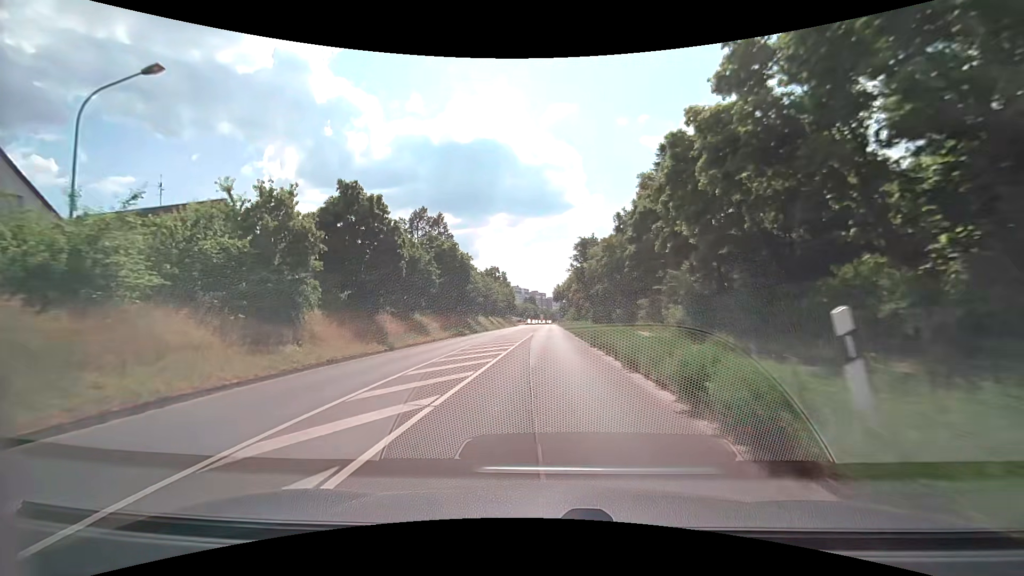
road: secondary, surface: asphalt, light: Day
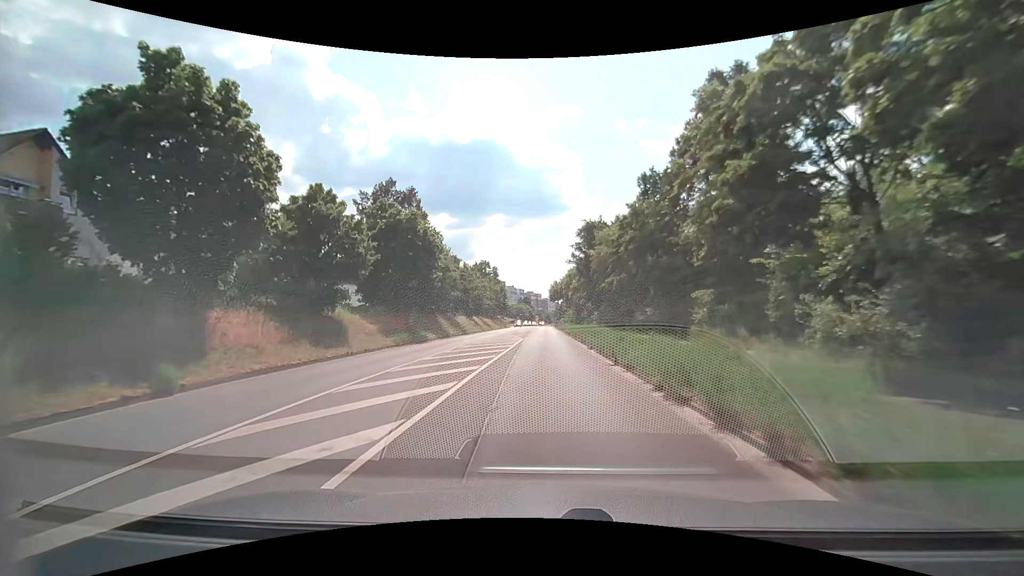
(+0.1, +15.5) m; +1°
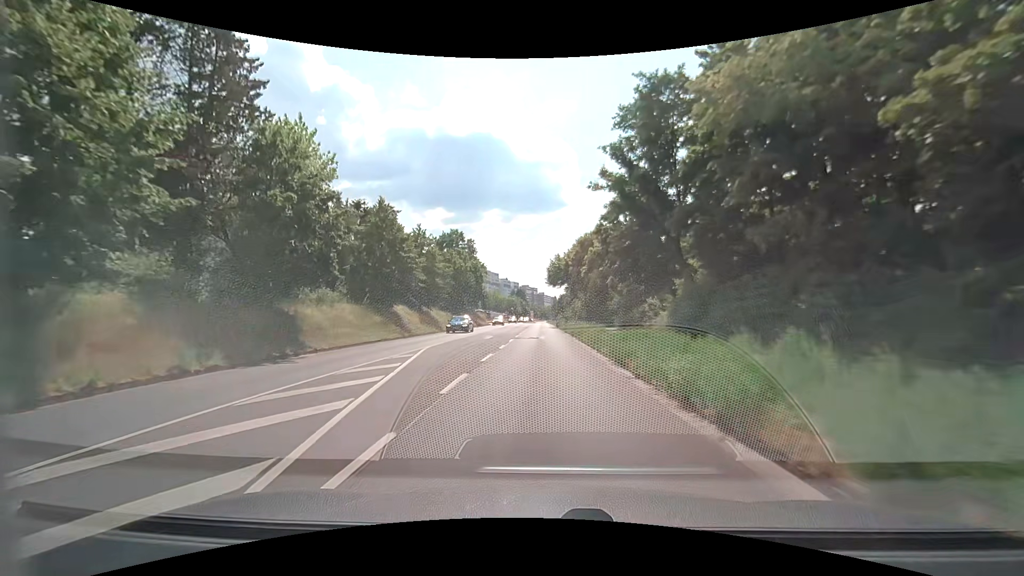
(+0.3, +39.1) m; 0°
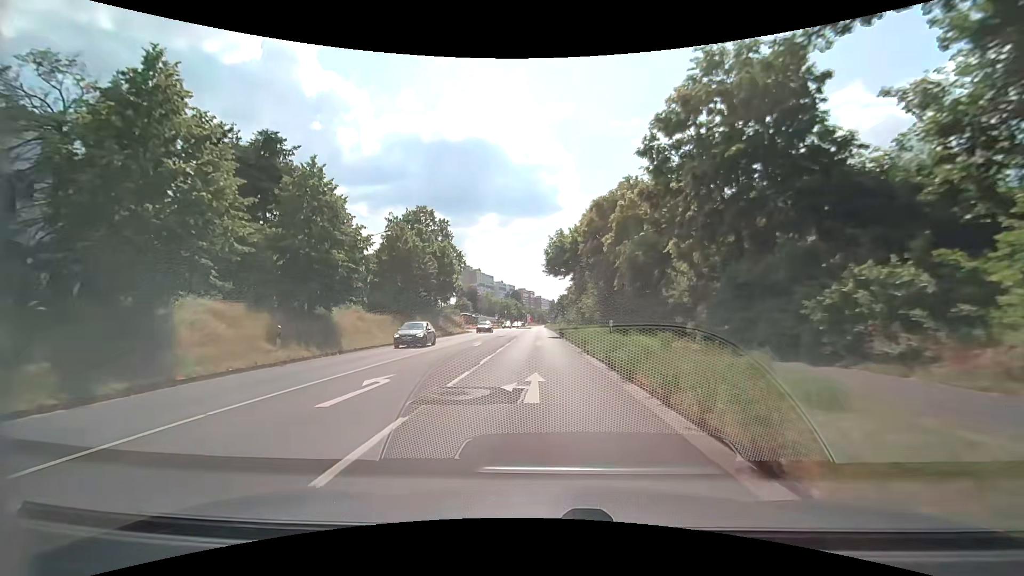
(+0.2, +22.8) m; 0°
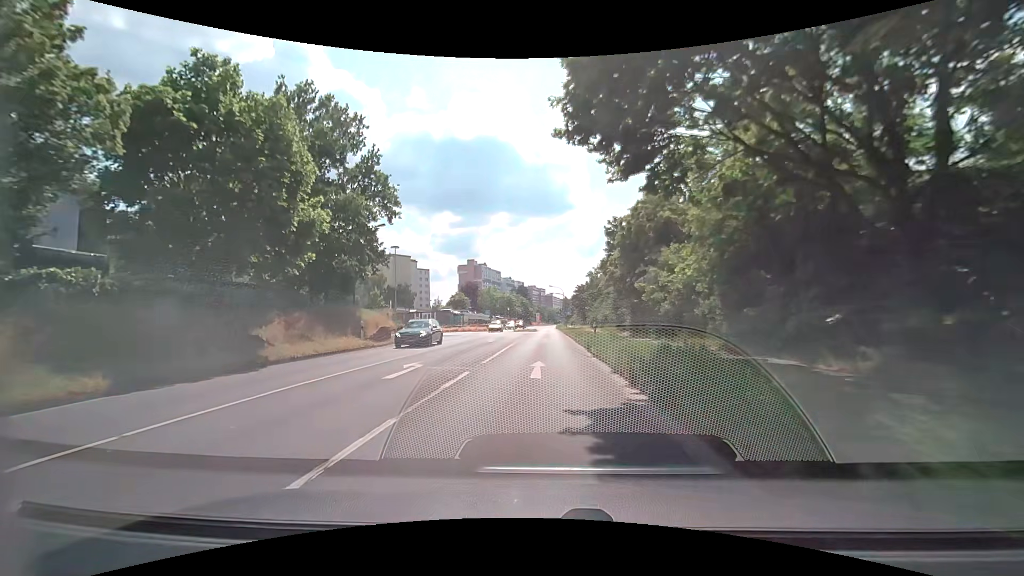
(+0.1, +36.6) m; -1°
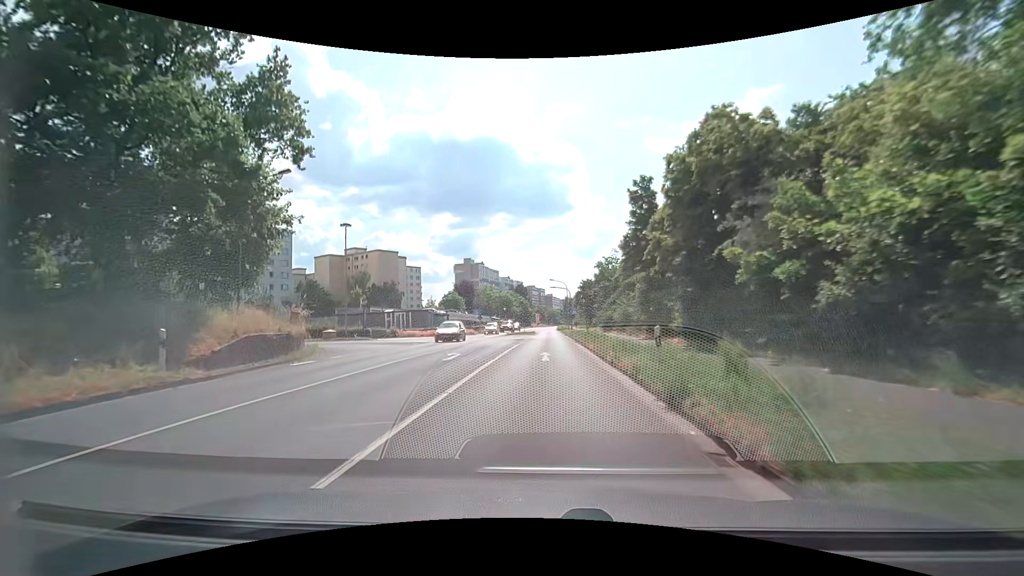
(-0.1, +14.2) m; 0°
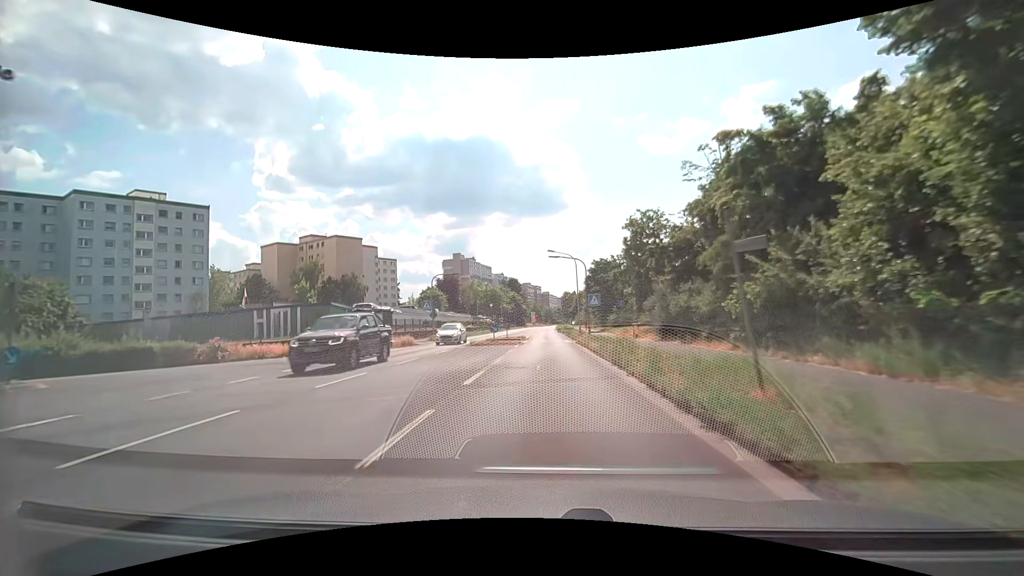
(+0.1, +27.8) m; 0°
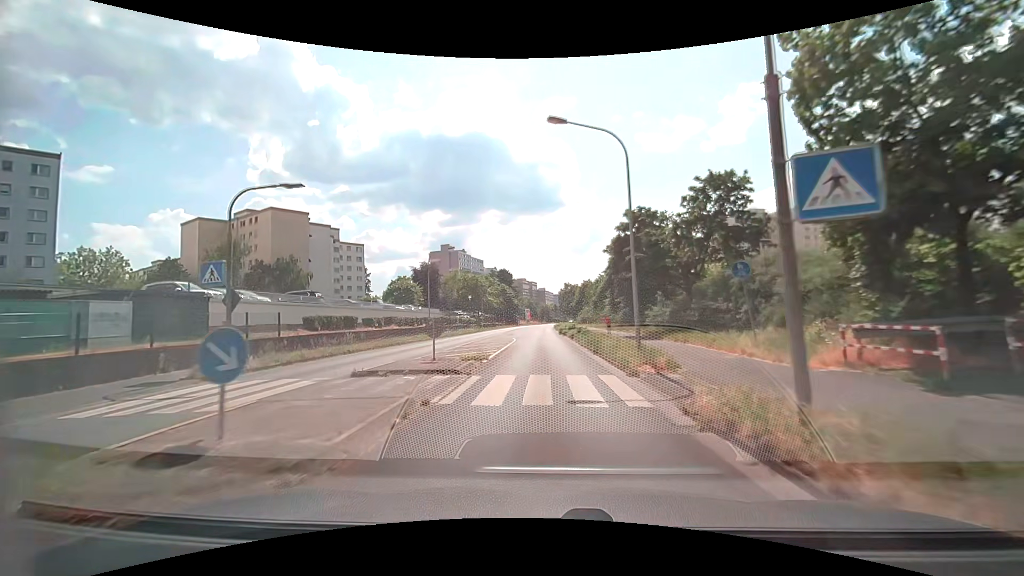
(+0.2, +27.6) m; 0°
(0, +10) (0, +20) (0, +30) (0, +40) (0, +50) (0, +60) (0, +70) (0, +80) (0, +90) (0, +100) m
